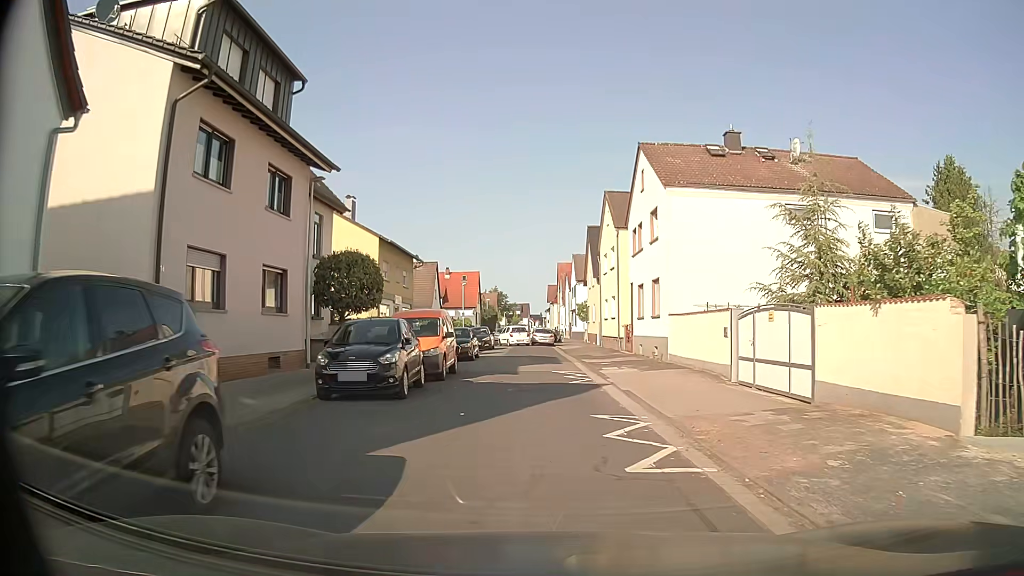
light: Day
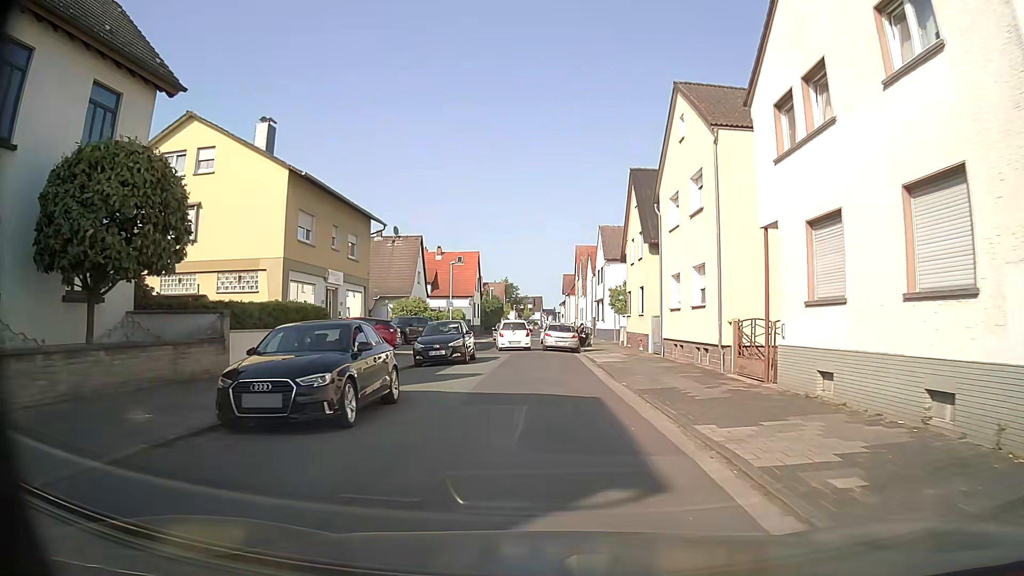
(+0.1, +19.2) m; 0°
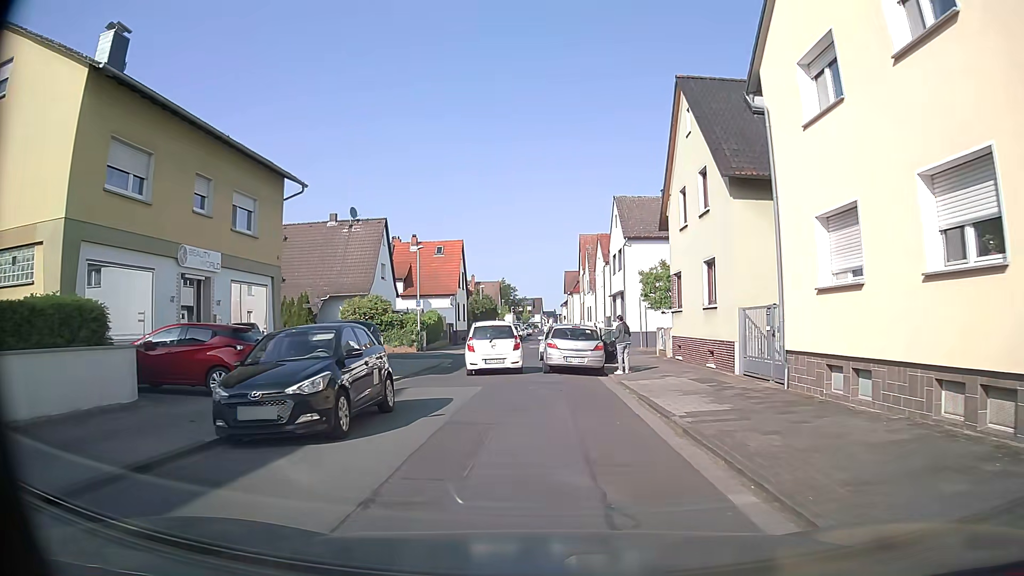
(0.0, +13.7) m; 0°
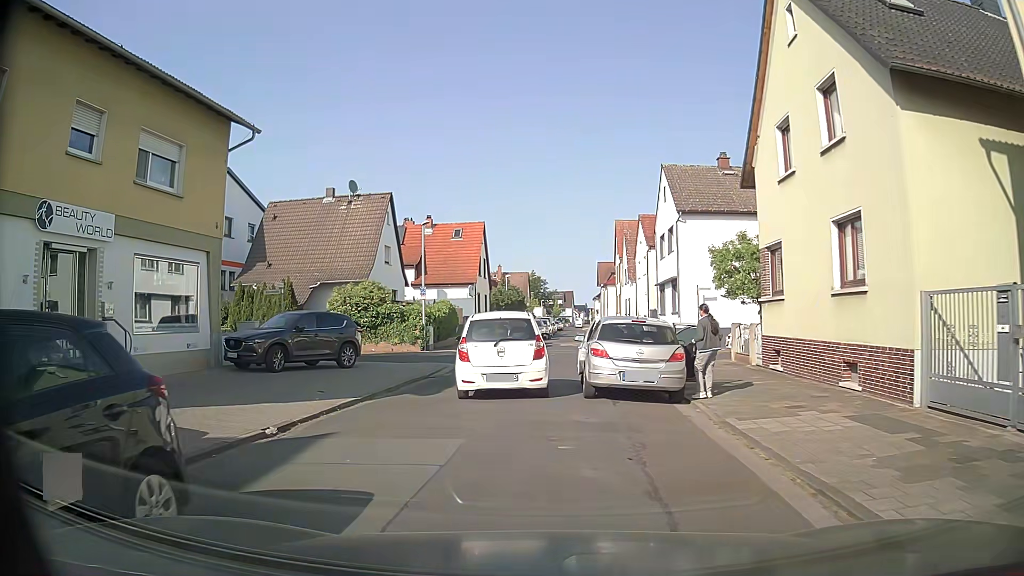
(-0.1, +7.3) m; -2°
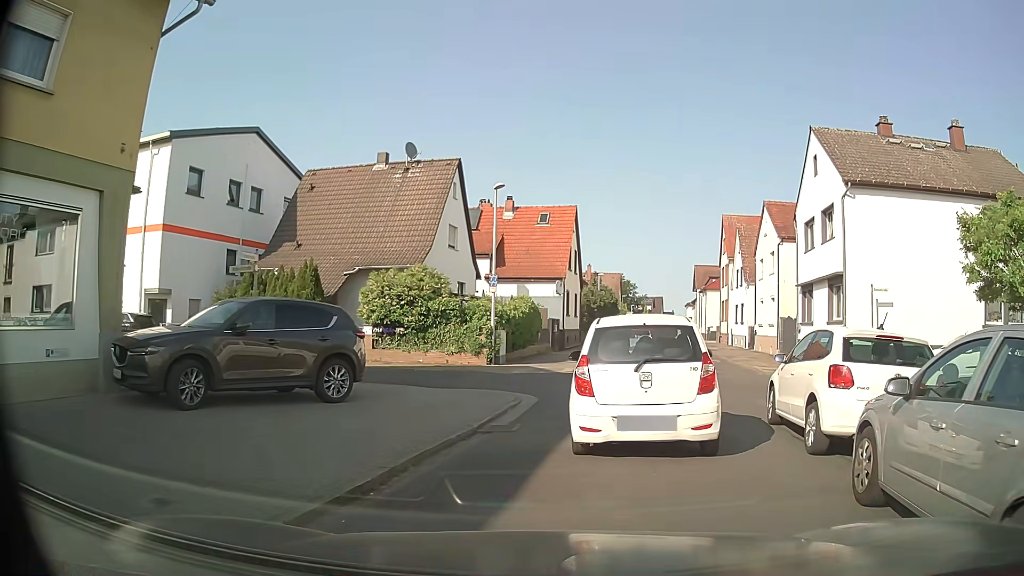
(-0.7, +8.9) m; -7°
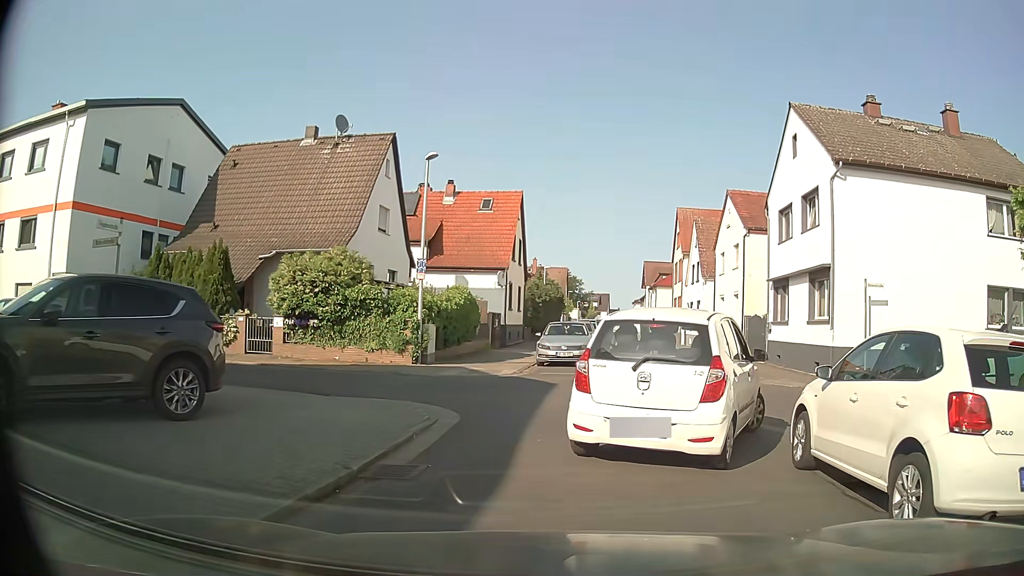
(+0.1, +3.3) m; +5°
